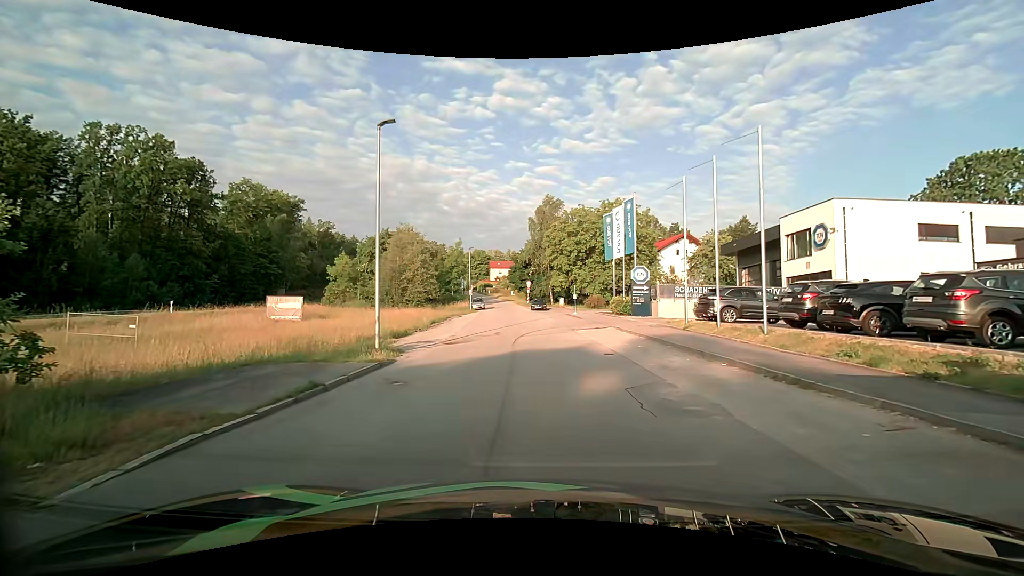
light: Day
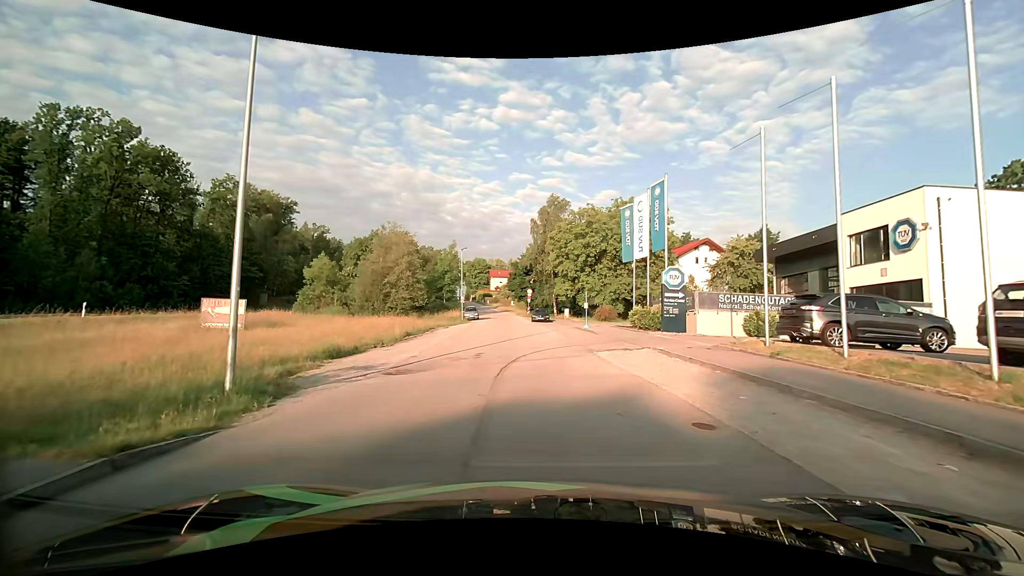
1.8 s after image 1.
(+0.1, +8.0) m; +1°
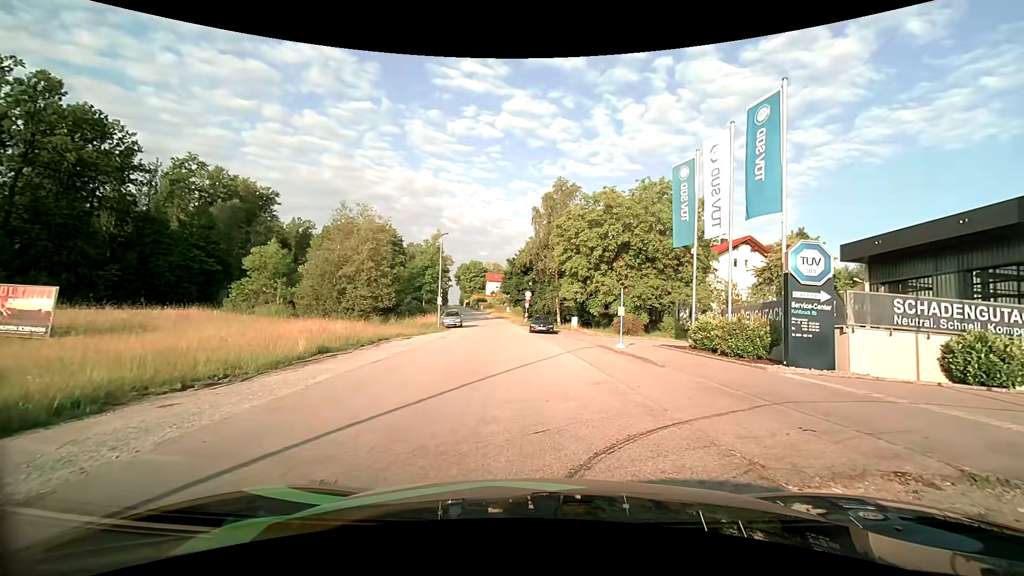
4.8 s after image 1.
(-0.3, +12.7) m; 0°
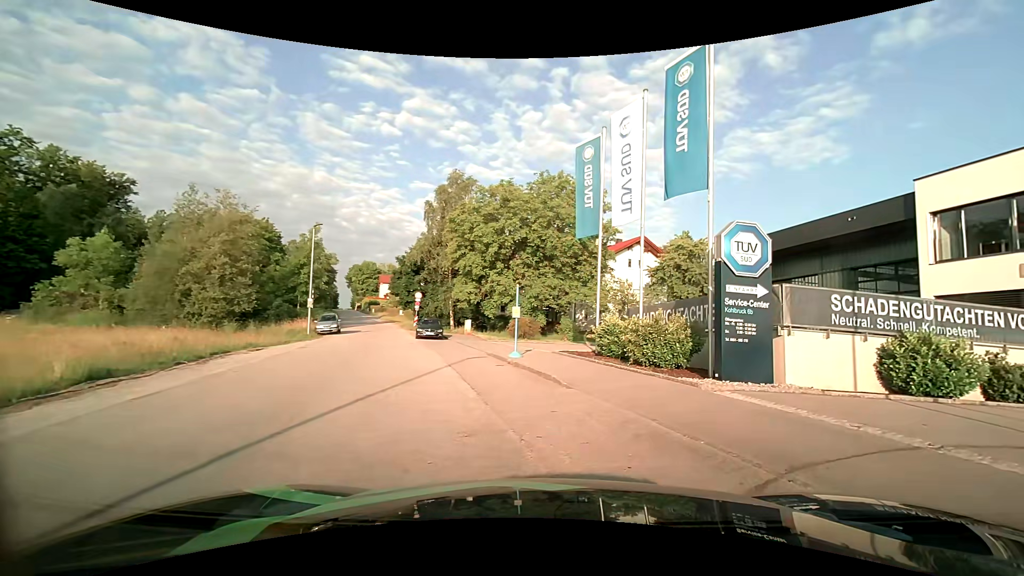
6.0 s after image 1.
(+0.3, +4.0) m; +9°
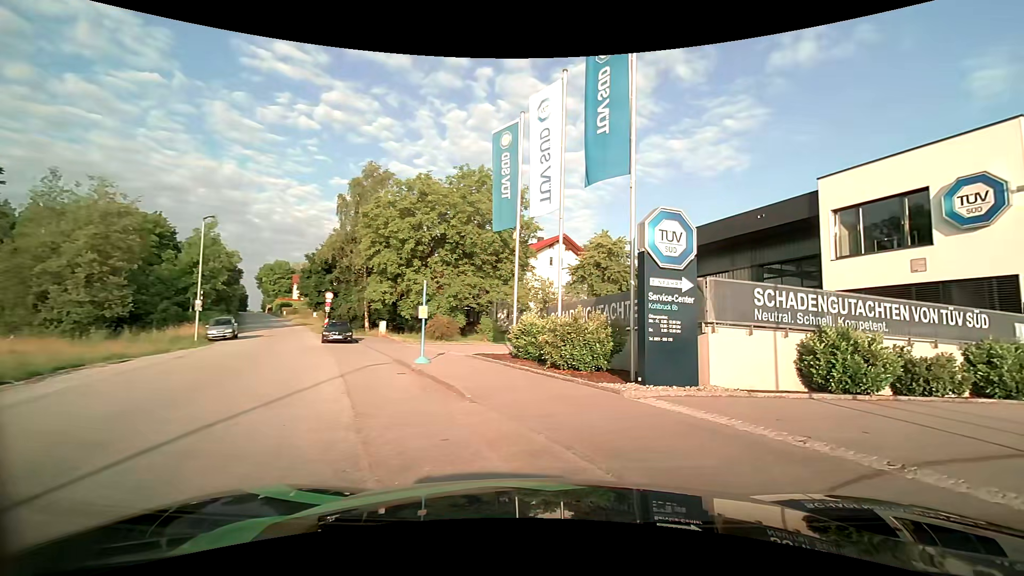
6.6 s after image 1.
(+0.2, +1.6) m; +9°
